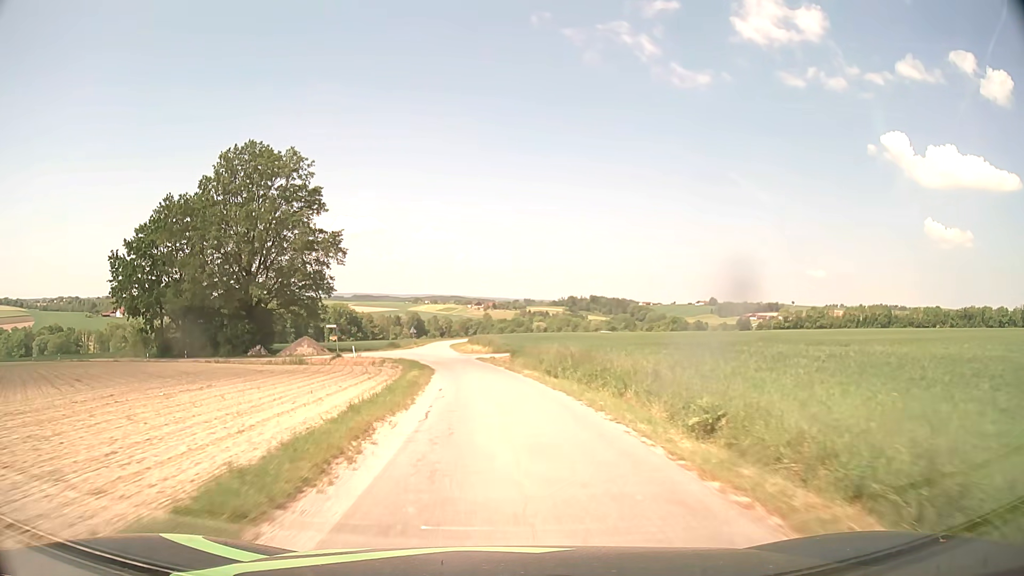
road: unclassified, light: Day
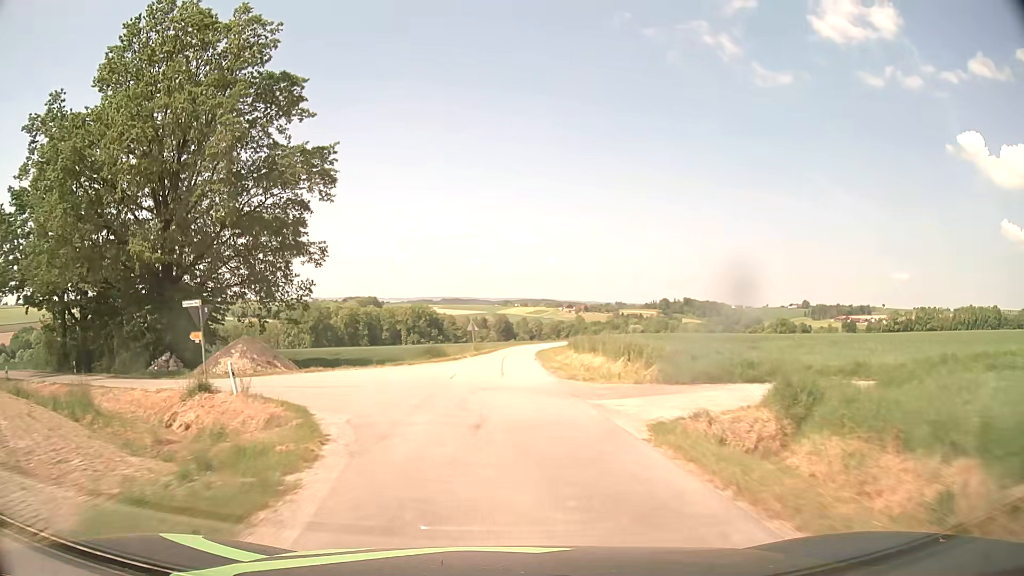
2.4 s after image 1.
(-2.5, +37.2) m; -8°
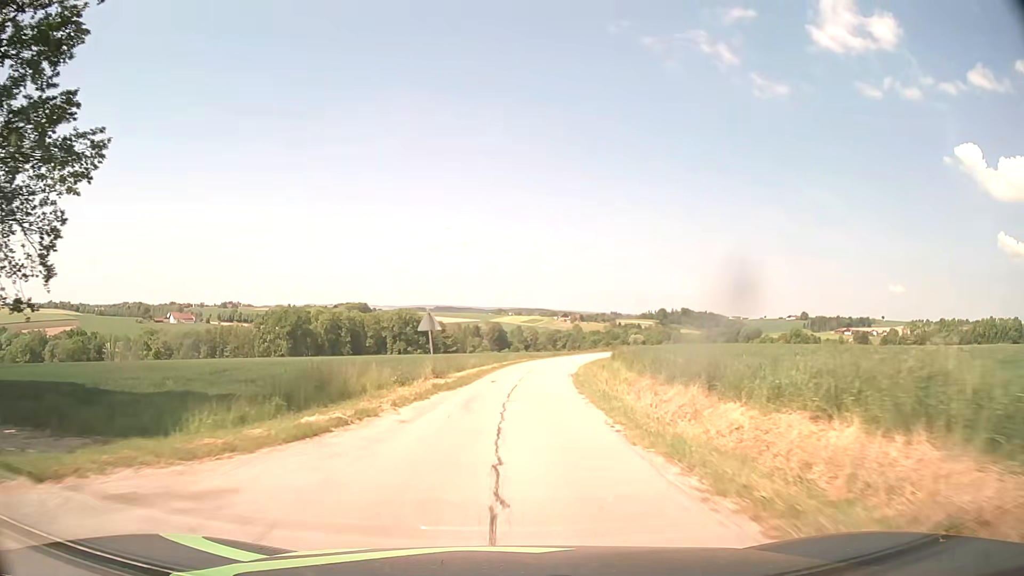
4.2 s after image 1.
(-0.1, +28.1) m; 0°
(0, +10) (+1, +20) (+1, +30) (+3, +40) (+5, +50) (+7, +59) (+10, +69) (+14, +78) (+18, +87) (+23, +96) m
